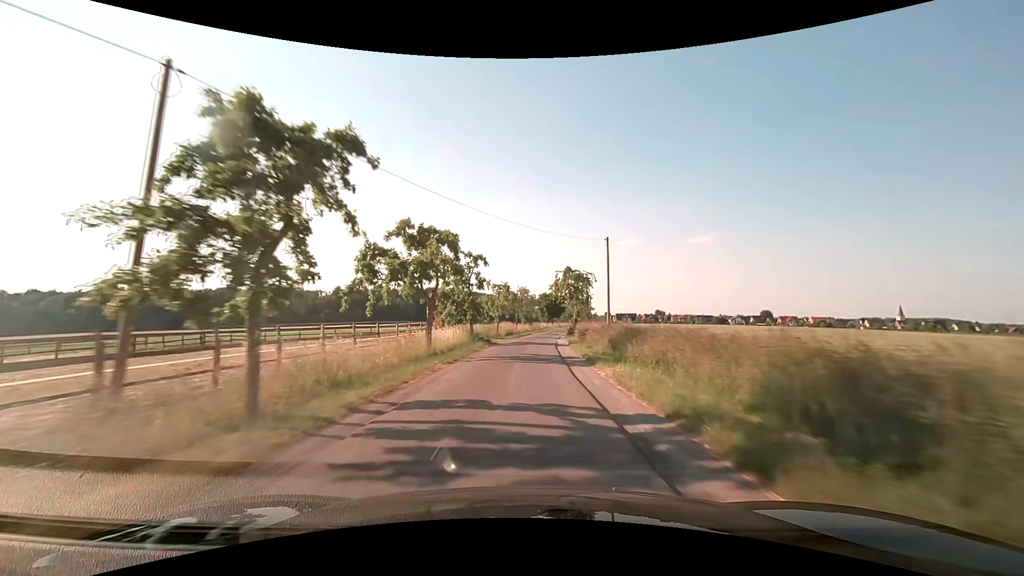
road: unclassified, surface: asphalt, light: Day
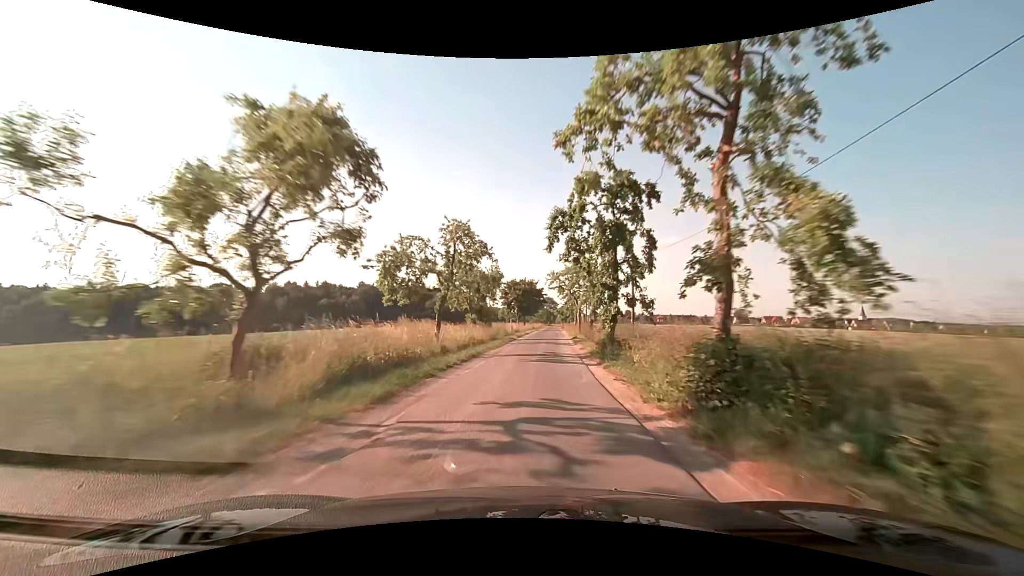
(+1.3, +43.0) m; +4°
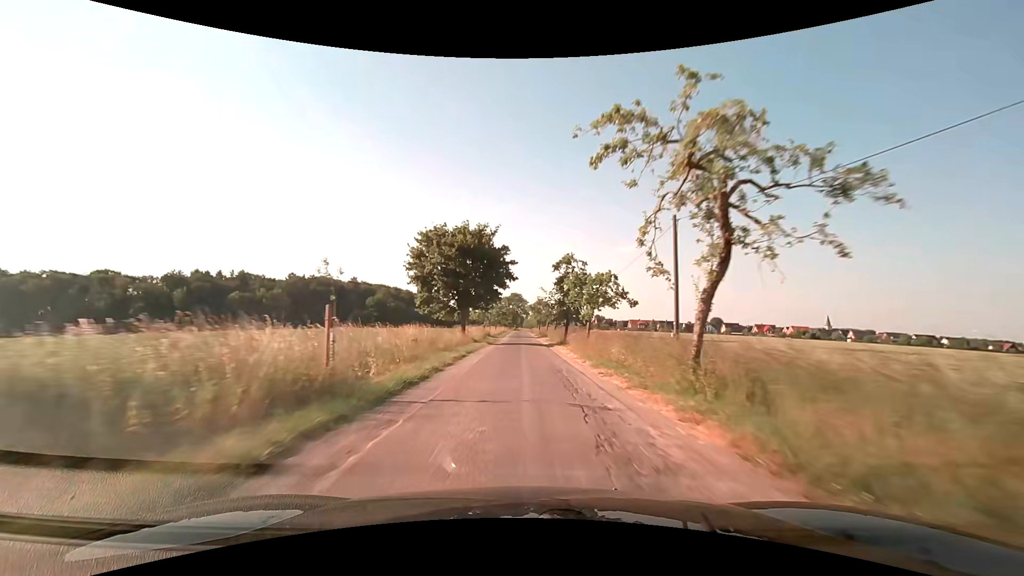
(+2.2, +53.6) m; +4°
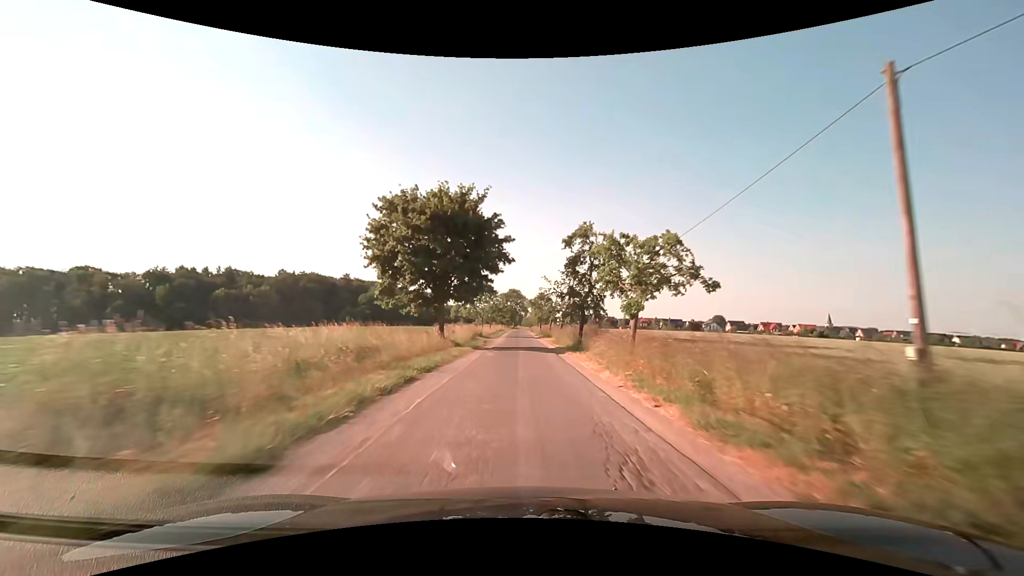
(0.0, +10.7) m; 0°
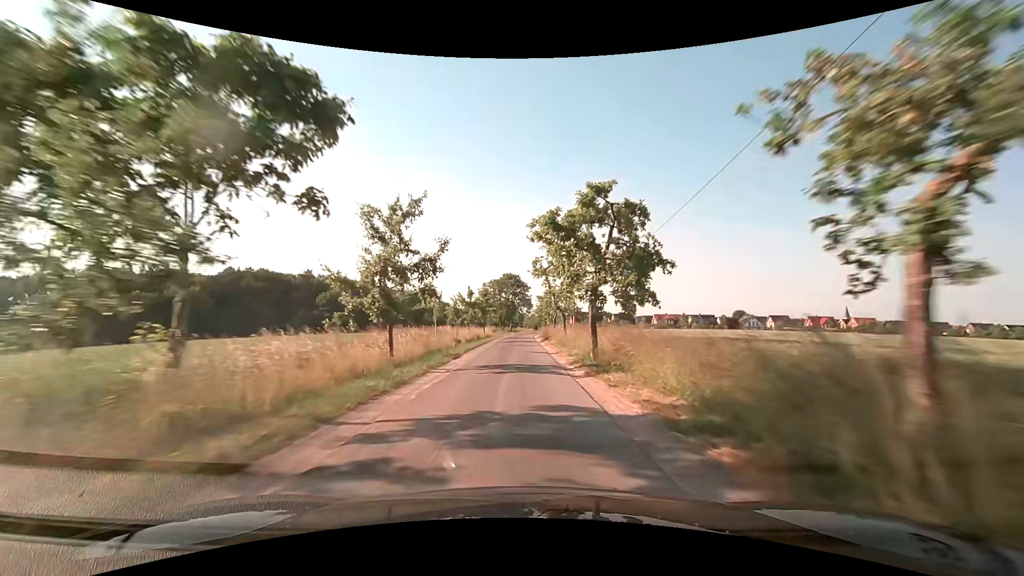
(+0.2, +53.6) m; 0°
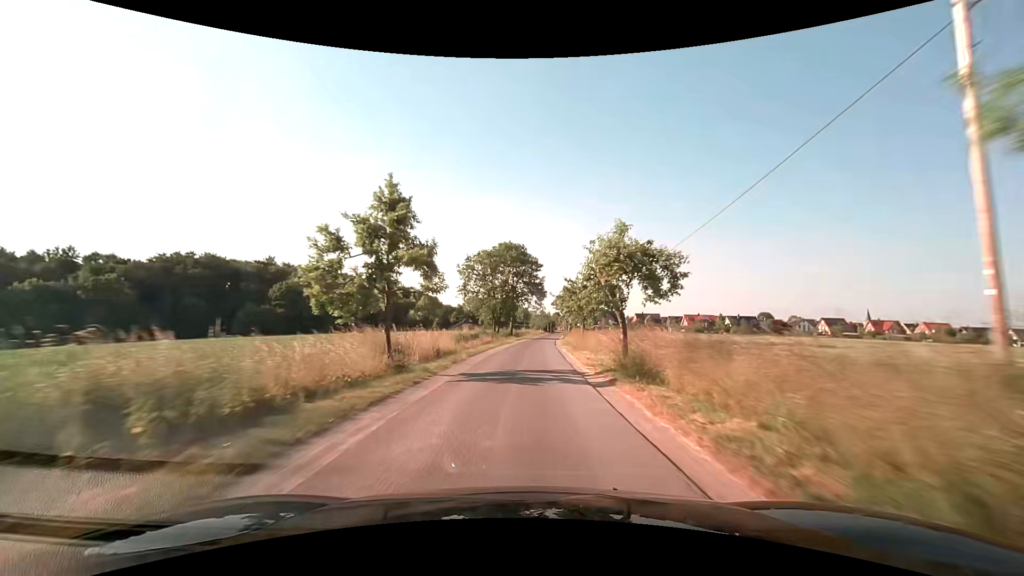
(-0.4, +42.9) m; -1°
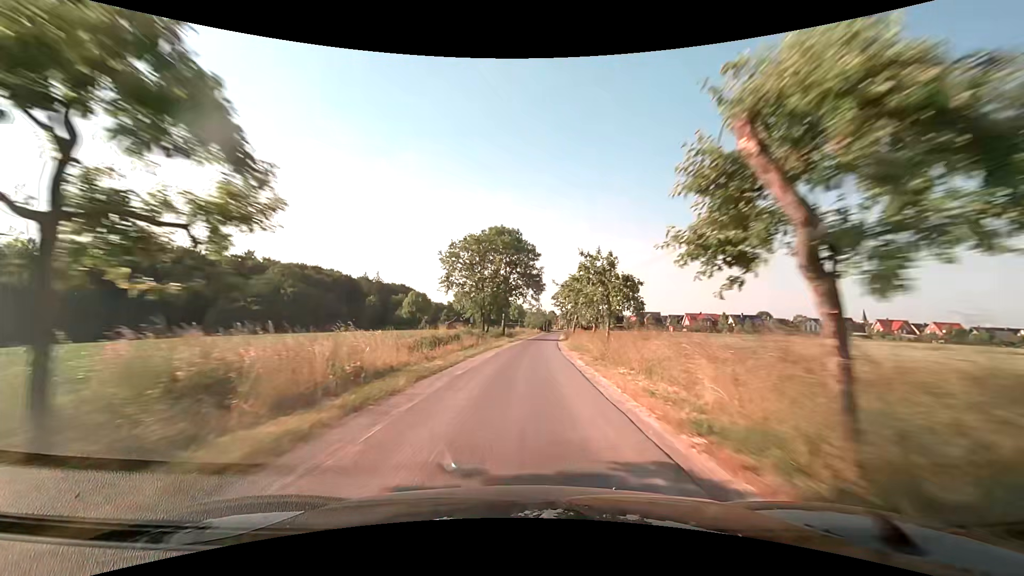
(+0.1, +10.7) m; +1°
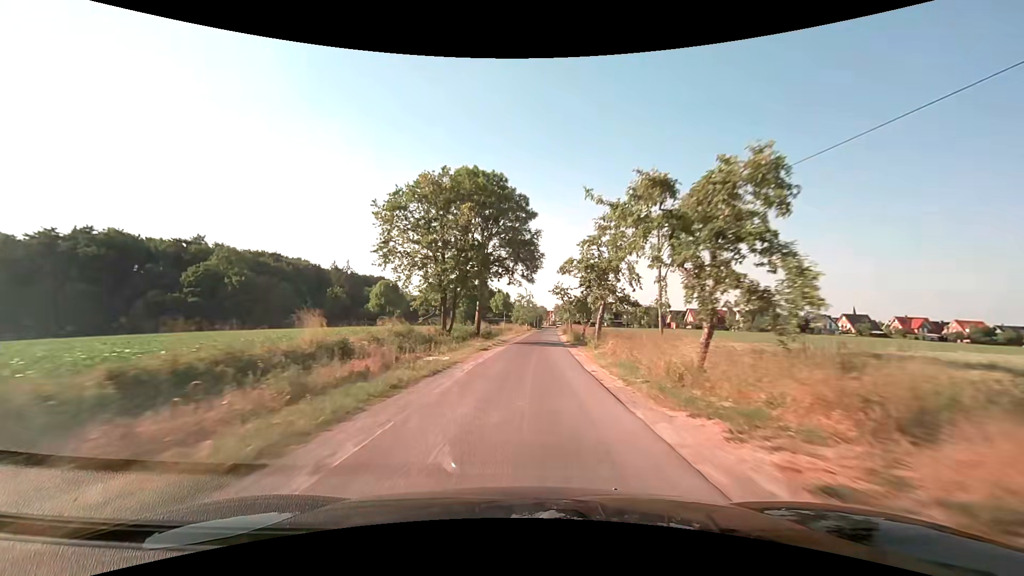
(+0.2, +21.5) m; +1°
(0, +10) (0, +20) (0, +30) (+1, +40) (+2, +50) (+2, +60) (+3, +70) (+3, +80) (+4, +90) (+5, +100) m
